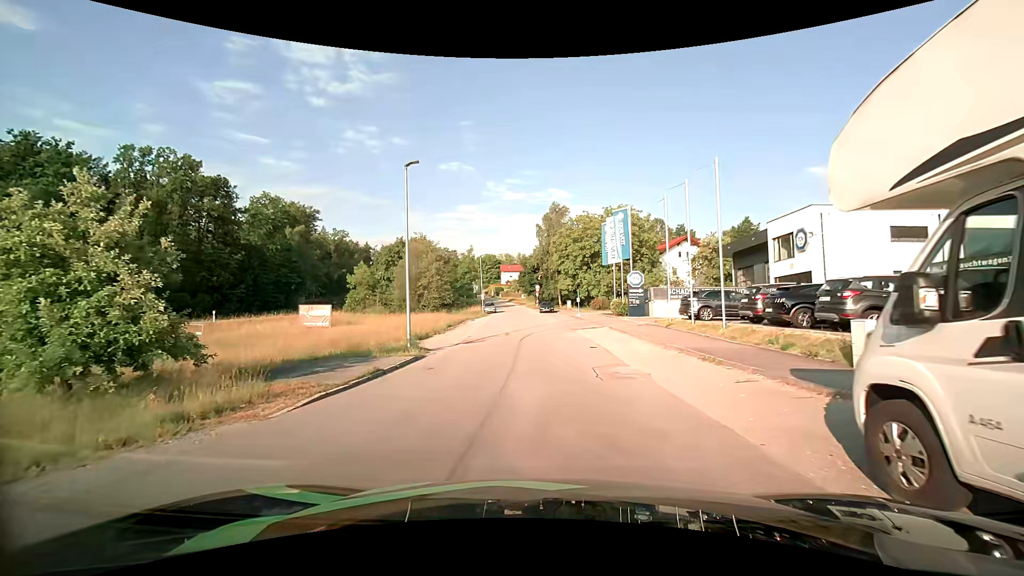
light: Day
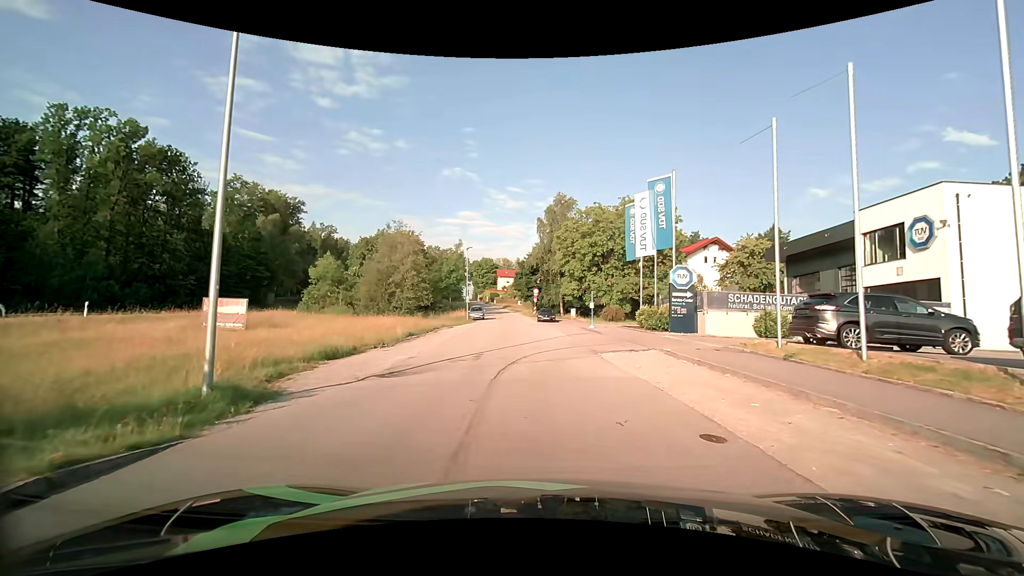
(0.0, +12.5) m; -1°
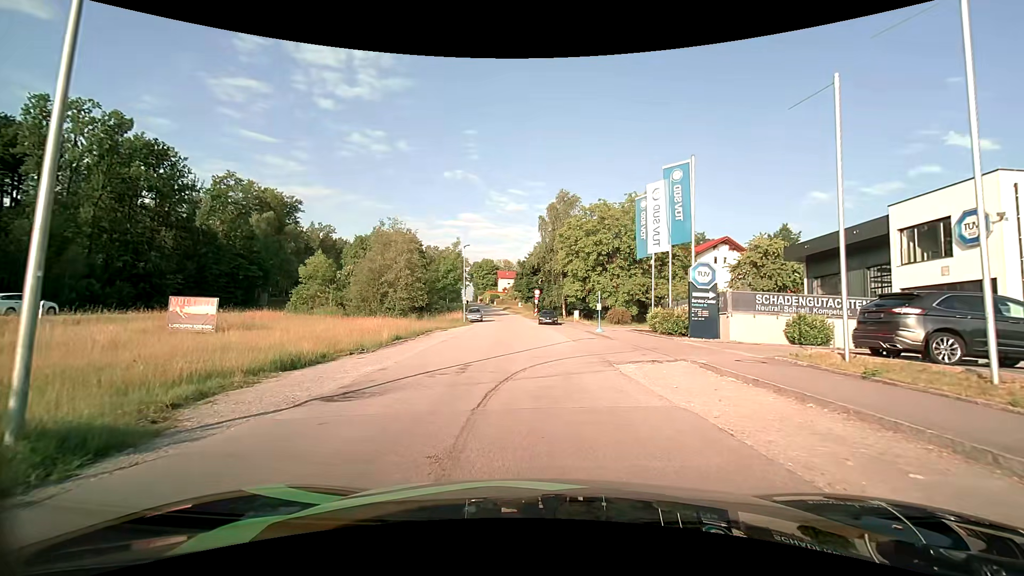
(0.0, +3.0) m; +1°
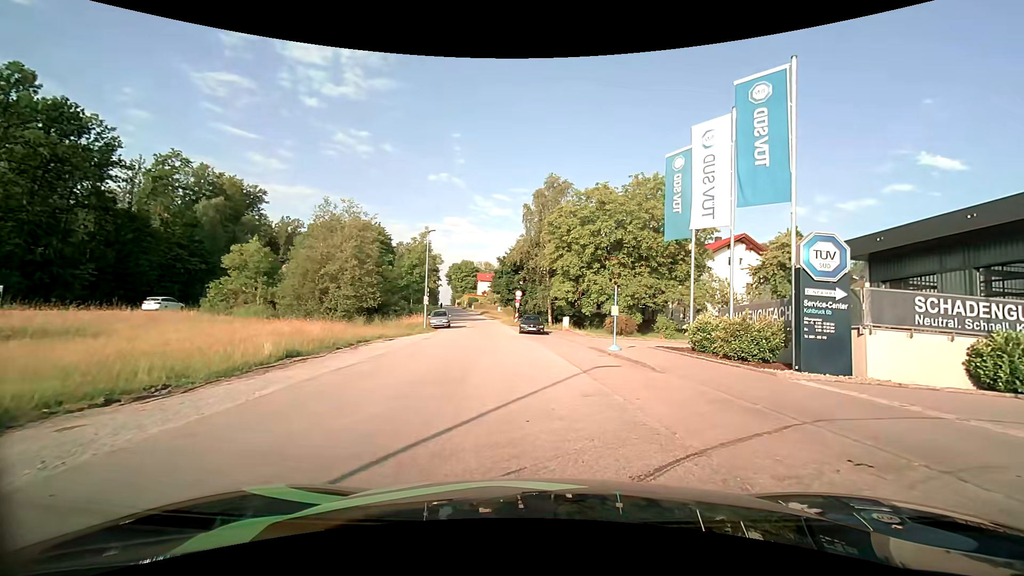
(0.0, +10.4) m; +2°
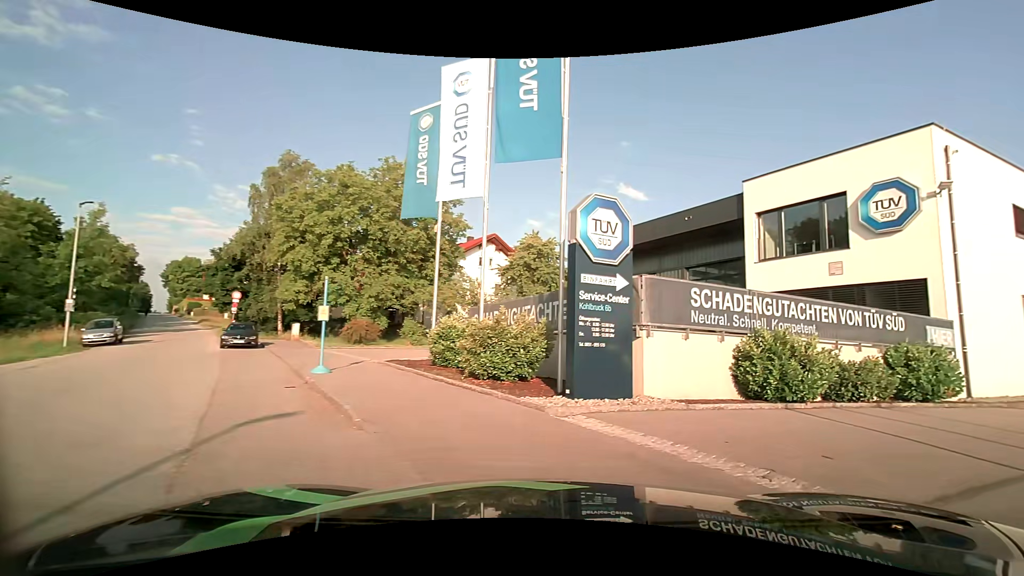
(+1.1, +5.6) m; +26°
